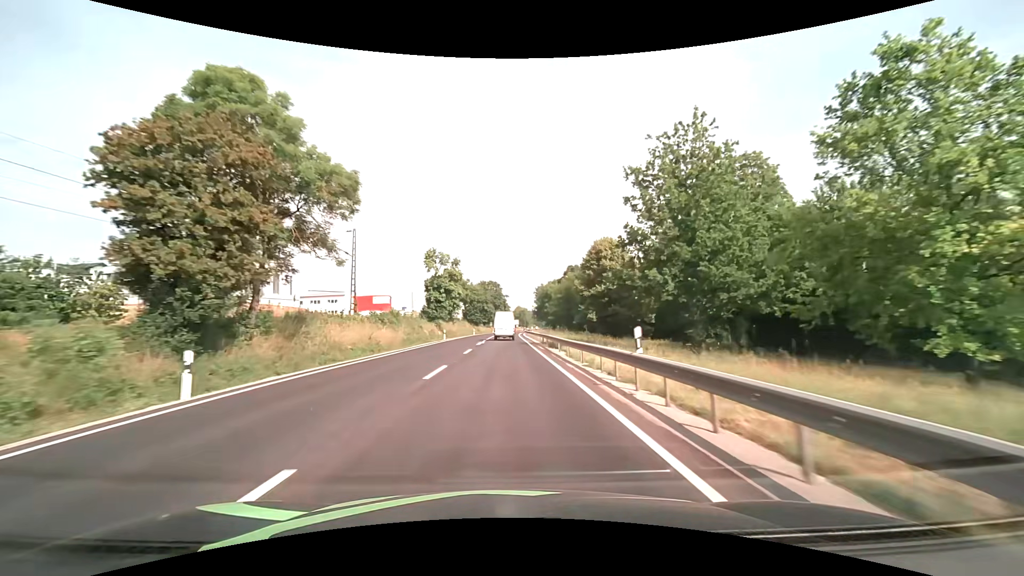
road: primary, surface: asphalt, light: Day
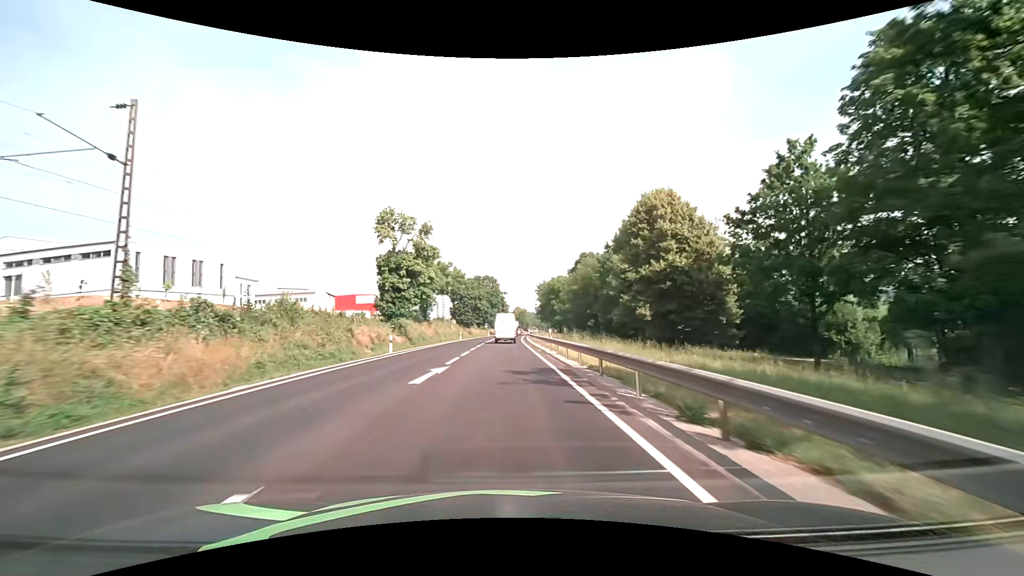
(0.0, +24.6) m; 0°
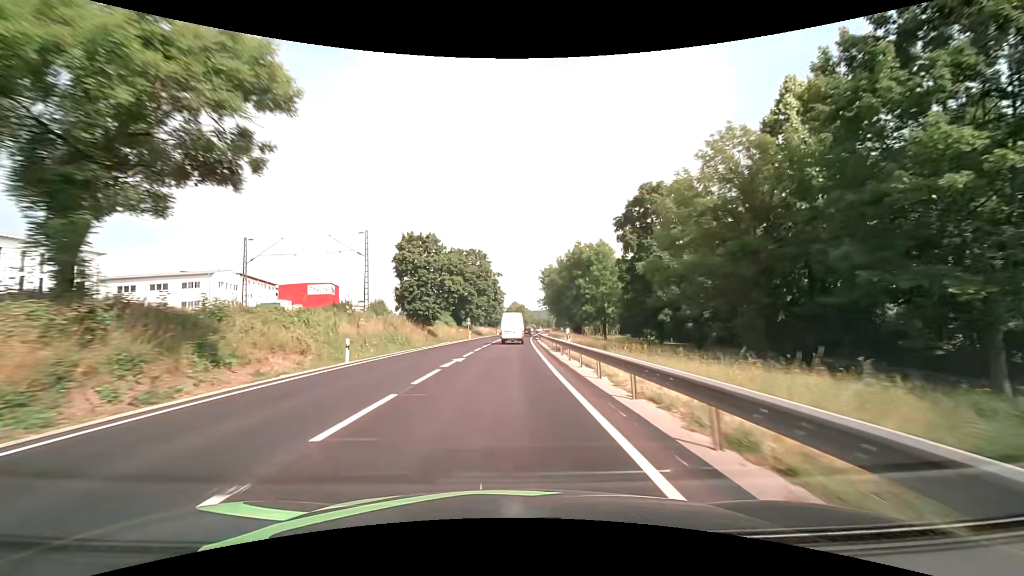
(+0.3, +48.6) m; 0°
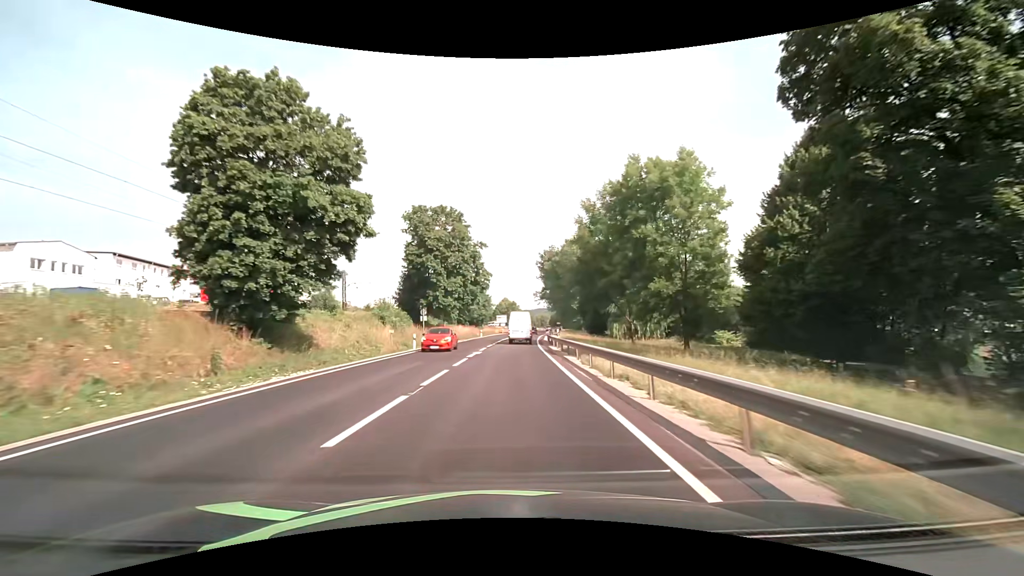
(+0.5, +36.3) m; +1°
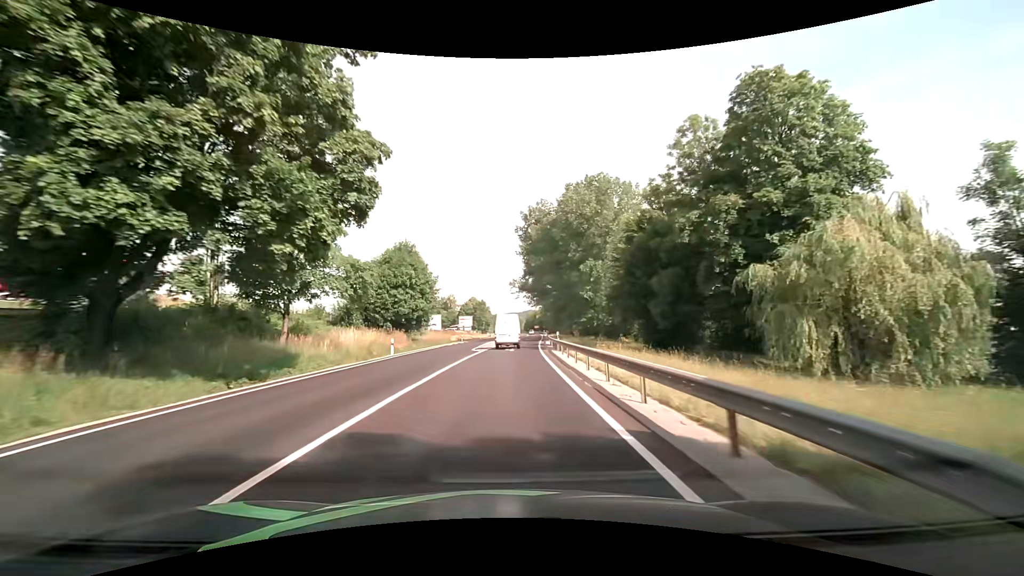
(+1.4, +48.4) m; +3°
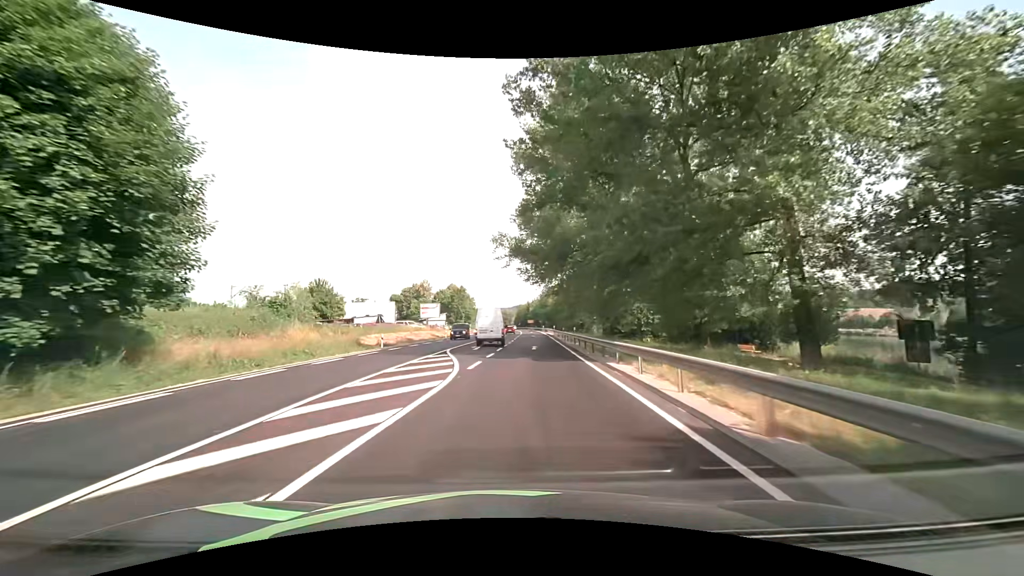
(+1.1, +47.1) m; +2°
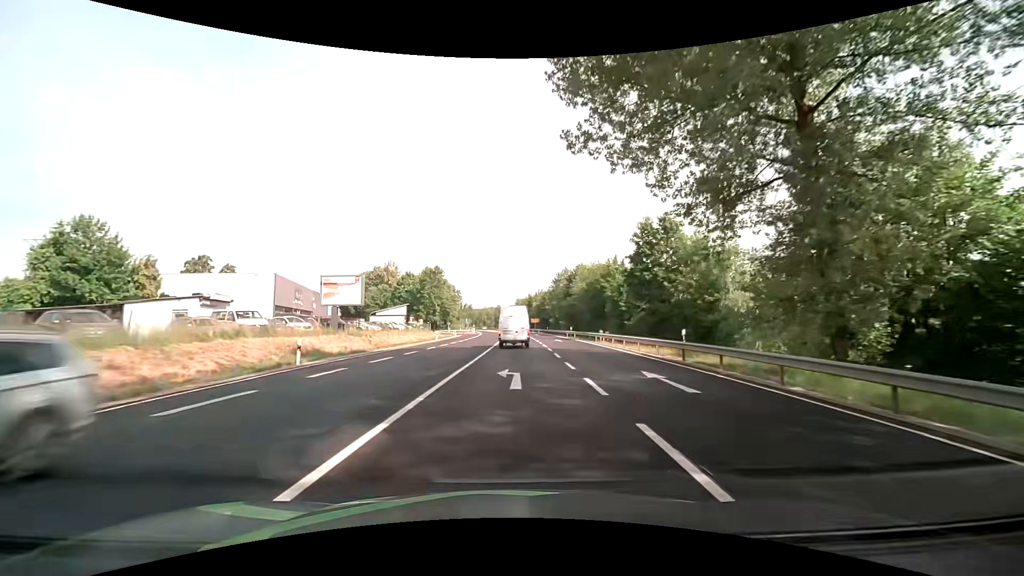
(-1.2, +53.5) m; +1°
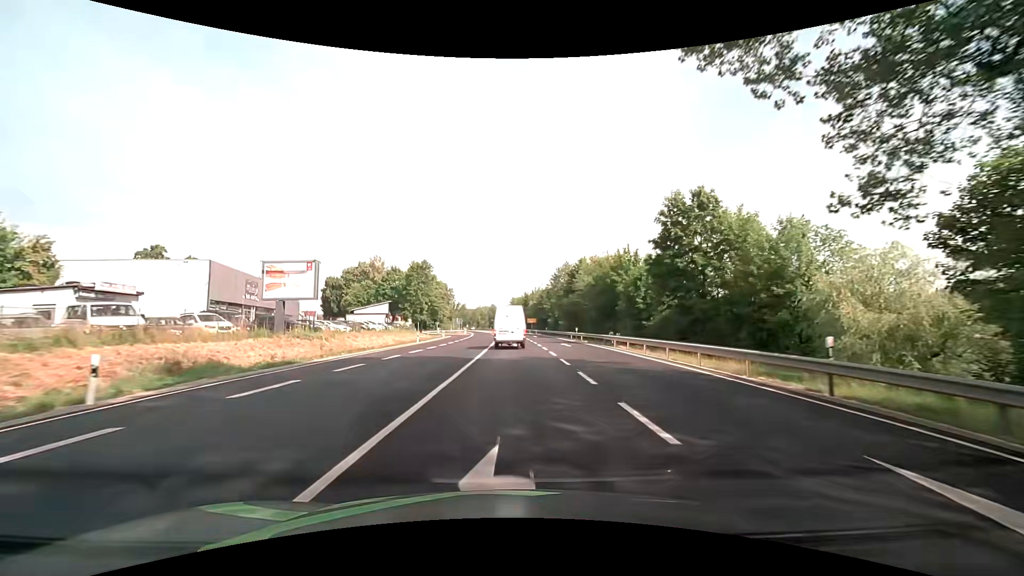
(0.0, +9.9) m; 0°
(0, +10) (0, +20) (0, +30) (0, +40) (+1, +50) (+1, +60) (+1, +70) (0, +80) (0, +90) (-1, +100) m
